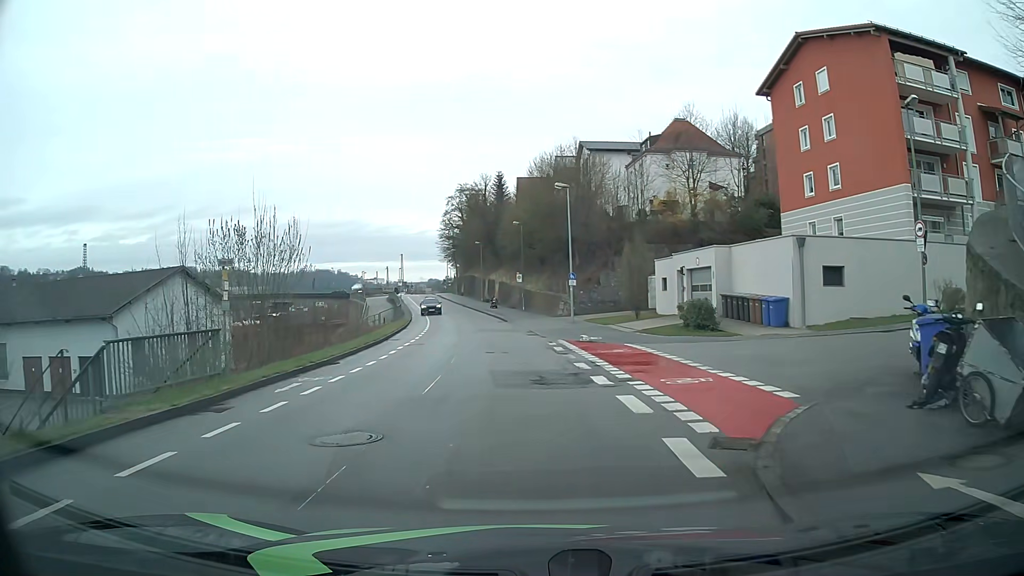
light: Day
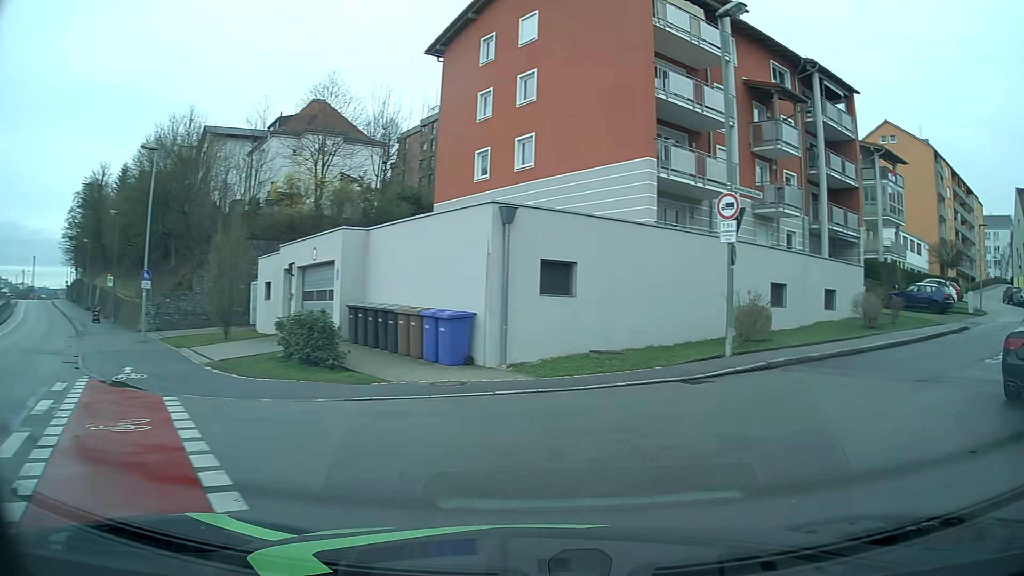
(+2.0, +10.7) m; +33°
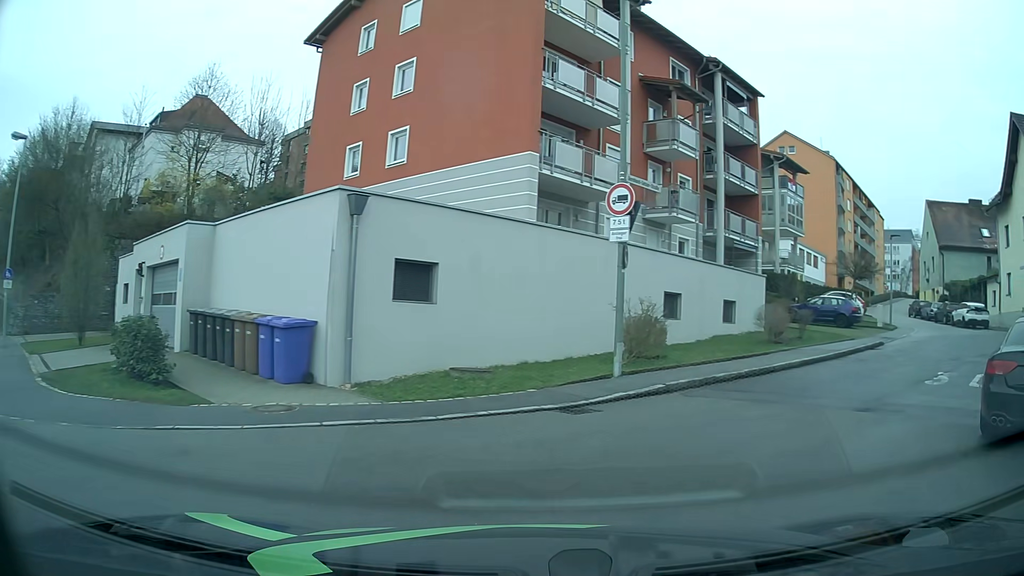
(+0.2, +2.2) m; +11°
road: residential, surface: asphalt
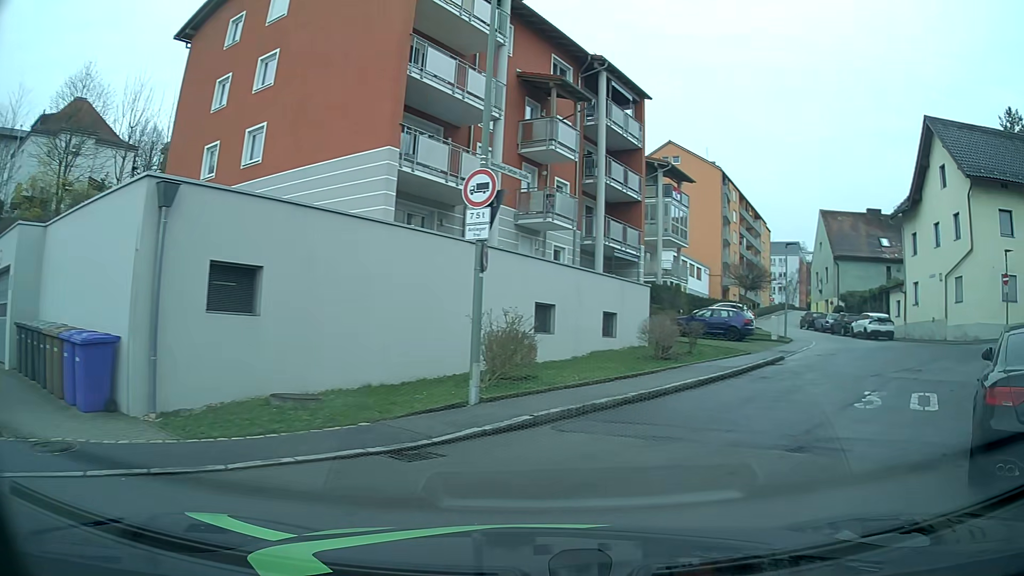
(+0.2, +2.3) m; +12°
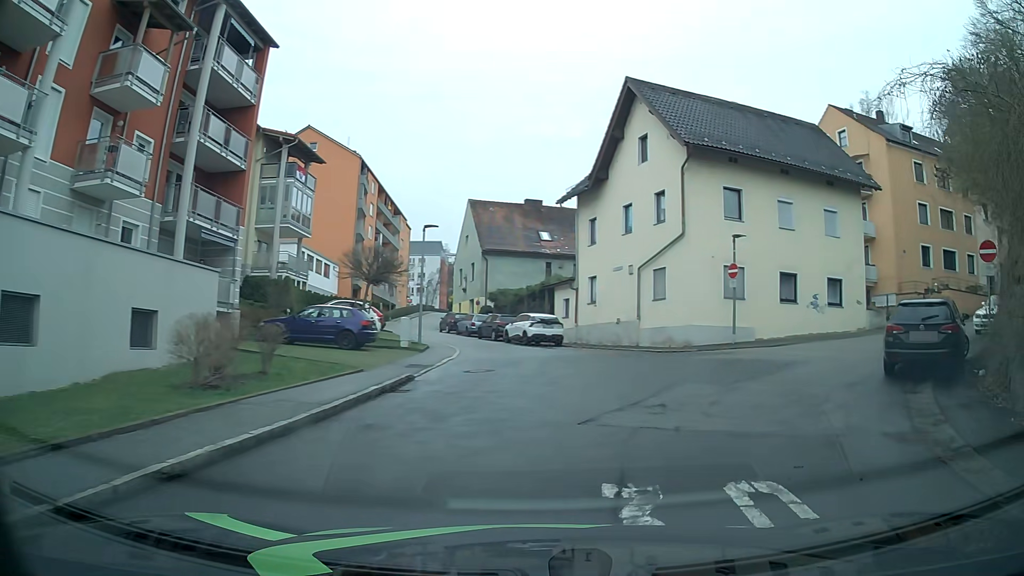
(+1.8, +7.4) m; +30°
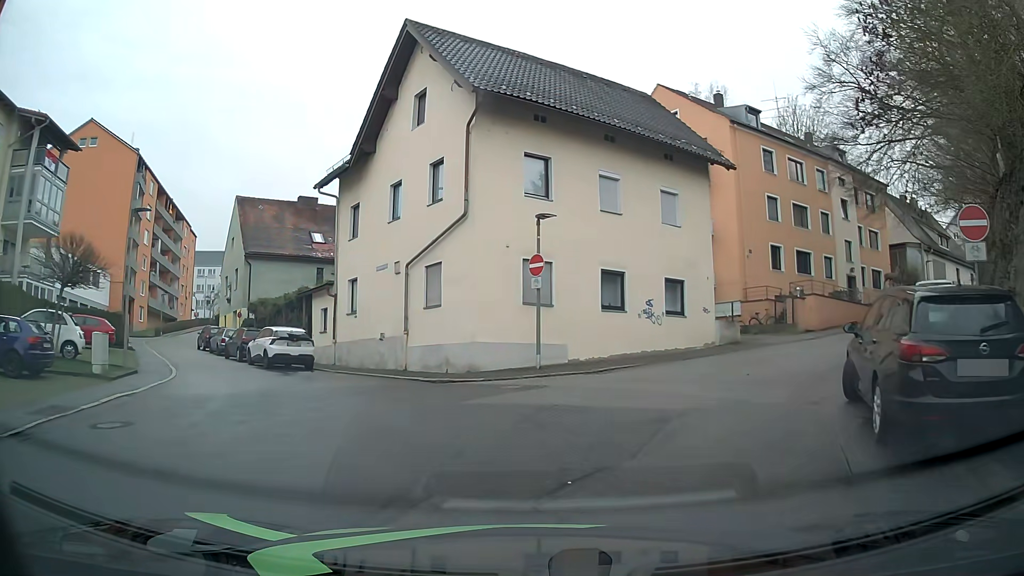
(+1.4, +7.3) m; +18°
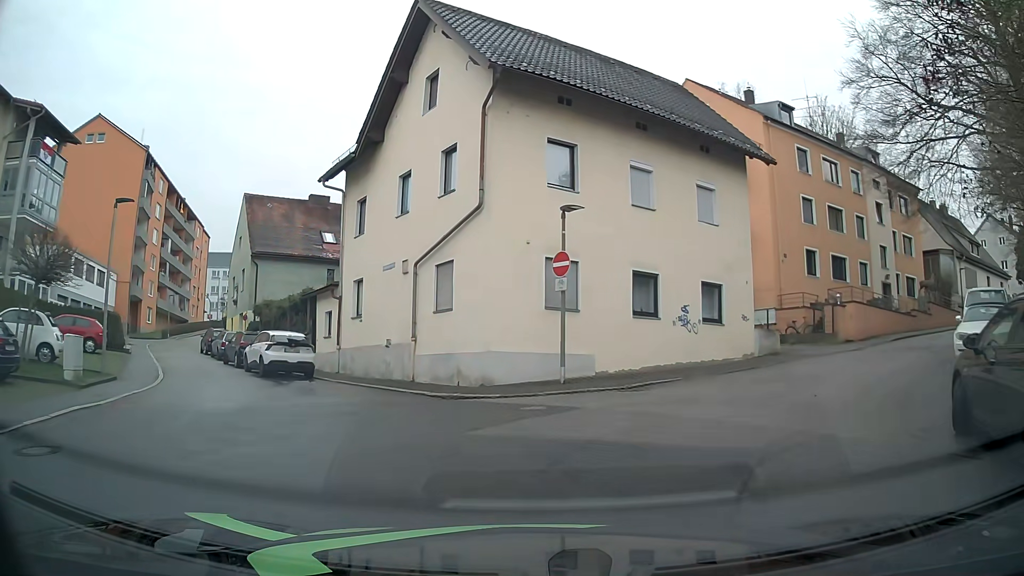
(-0.1, +2.2) m; -2°
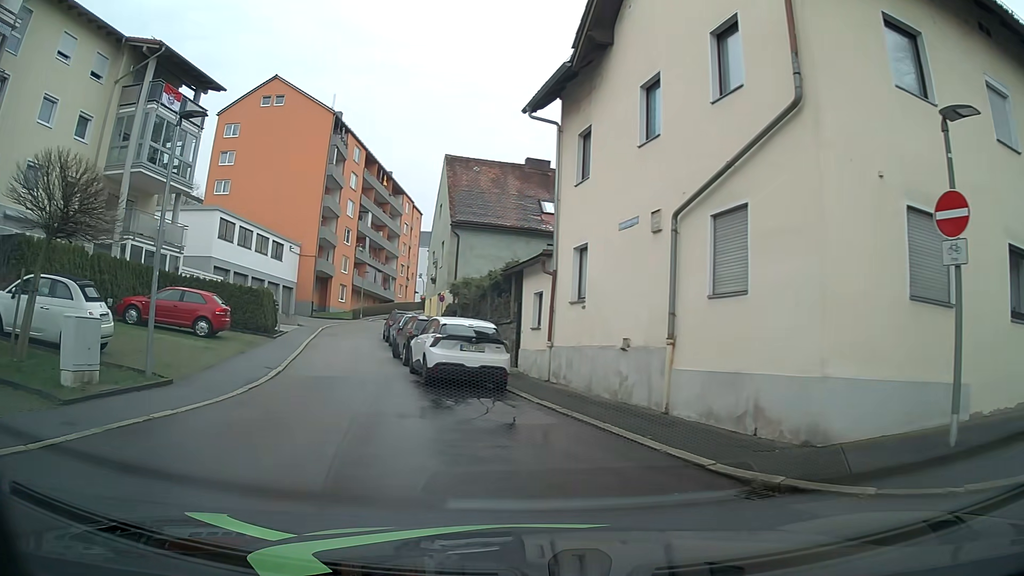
(-1.4, +7.7) m; -21°
(-2, +10) (-5, +19) (-8, +29) (-9, +39) (-10, +49) (-9, +59) (-9, +69) (-8, +79) (-8, +89) (-7, +99) m
